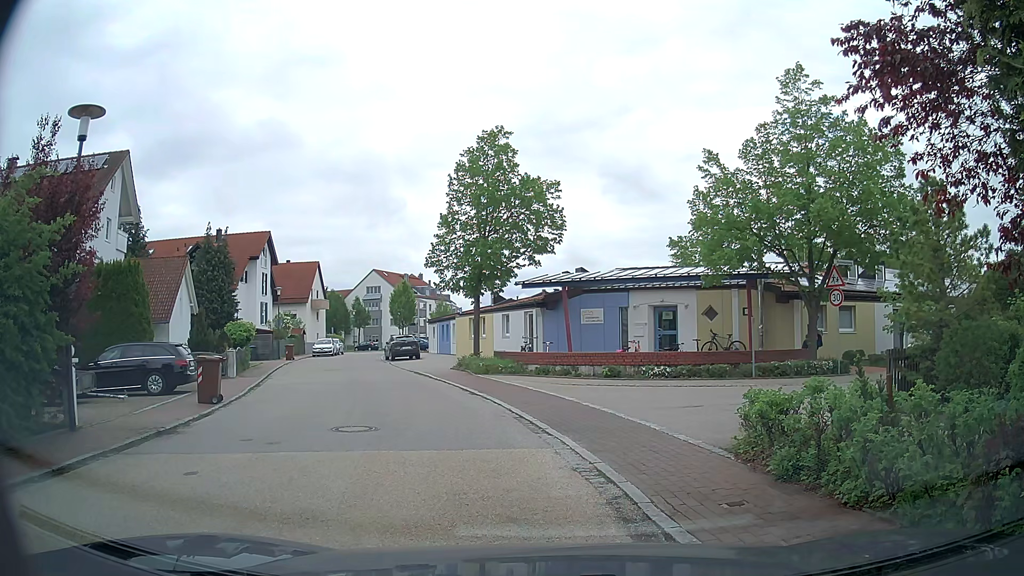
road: residential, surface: asphalt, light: Day
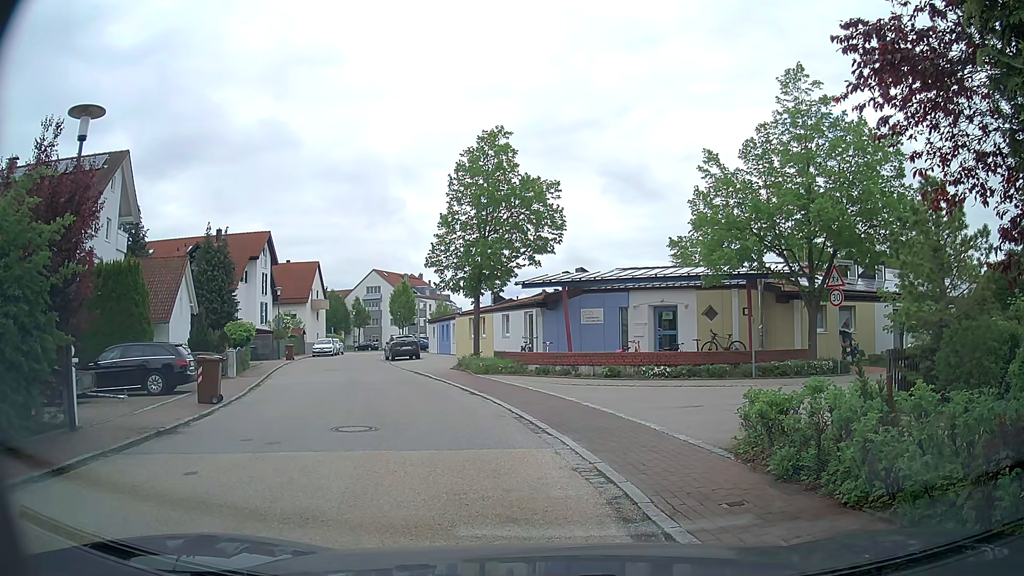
(0.0, 0.0) m; 0°
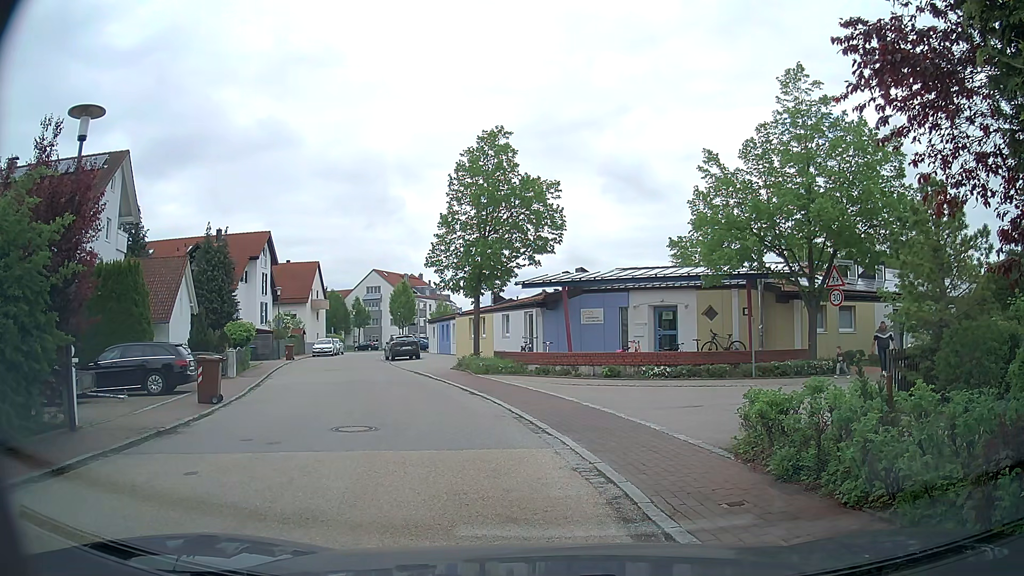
(0.0, 0.0) m; 0°
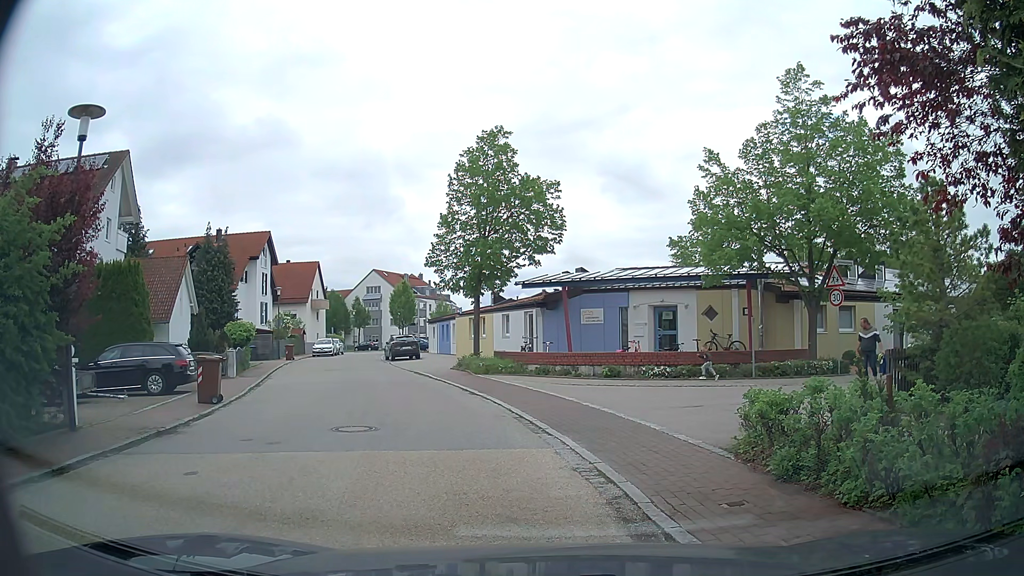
(0.0, 0.0) m; 0°
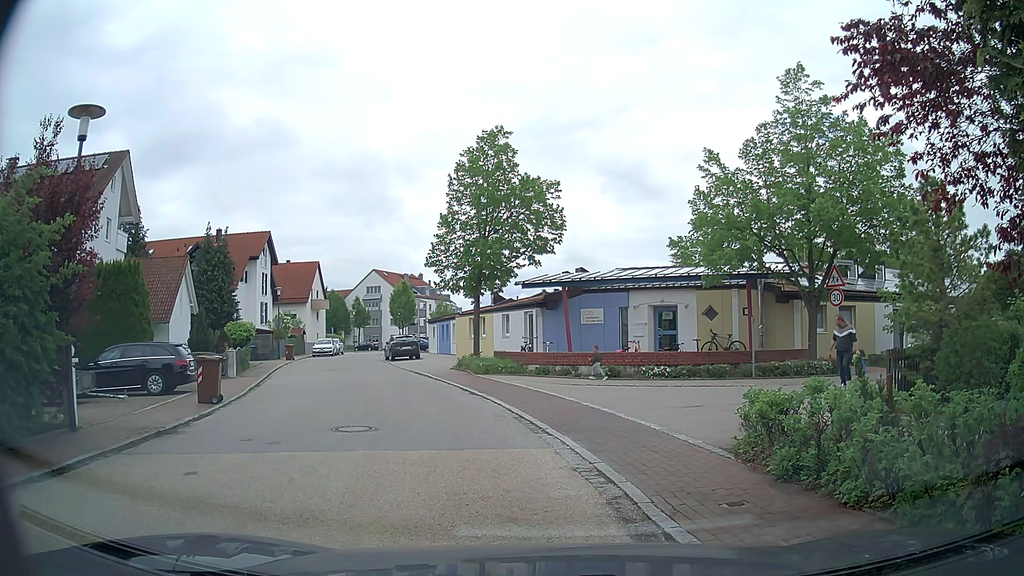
(0.0, 0.0) m; 0°
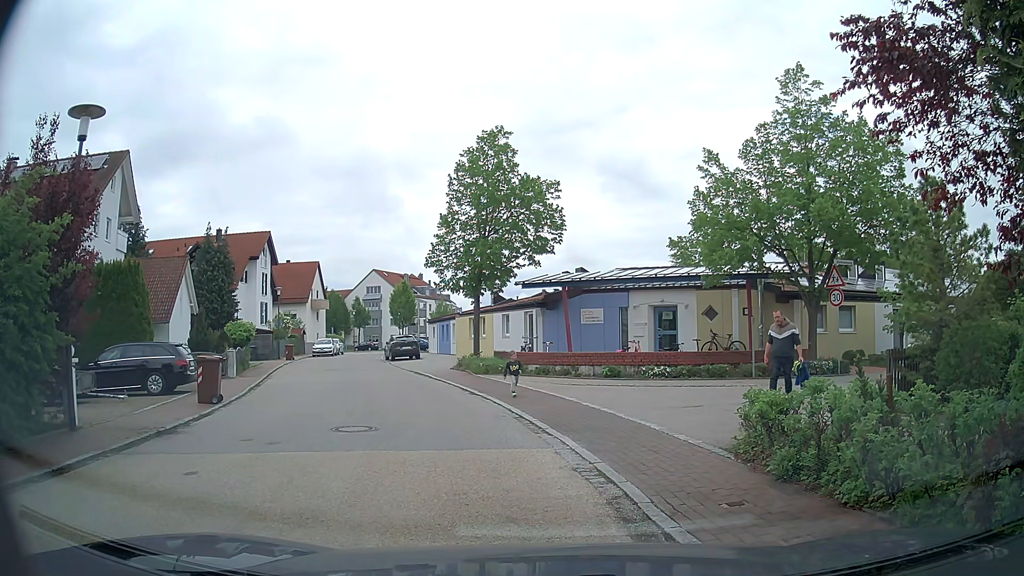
(0.0, 0.0) m; 0°
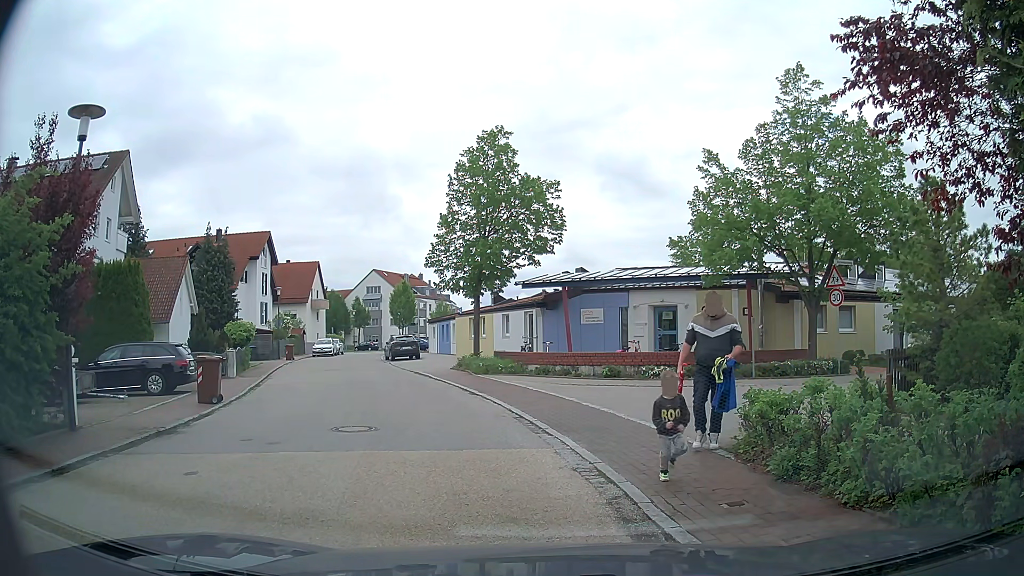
(0.0, 0.0) m; 0°
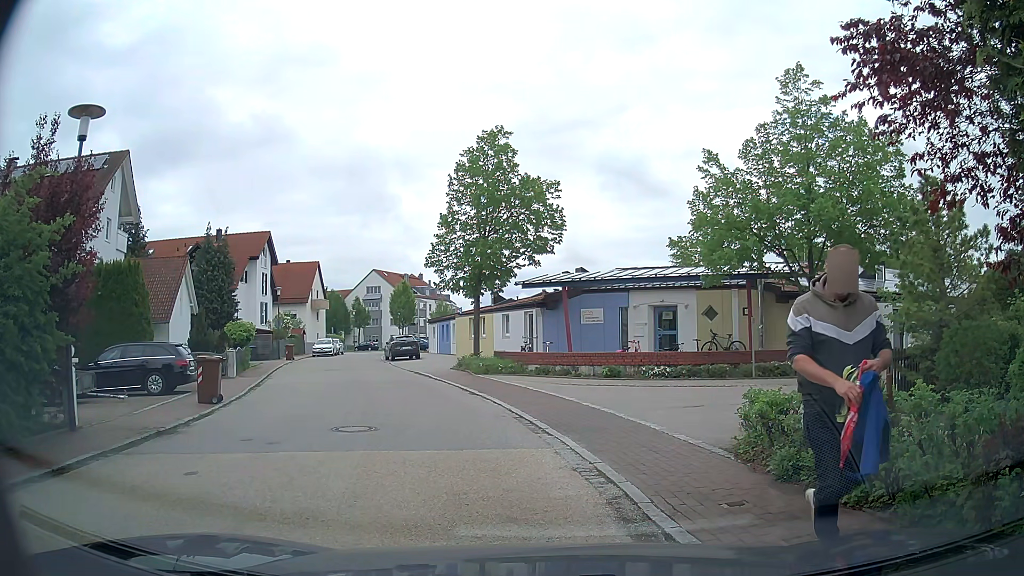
(0.0, 0.0) m; 0°
